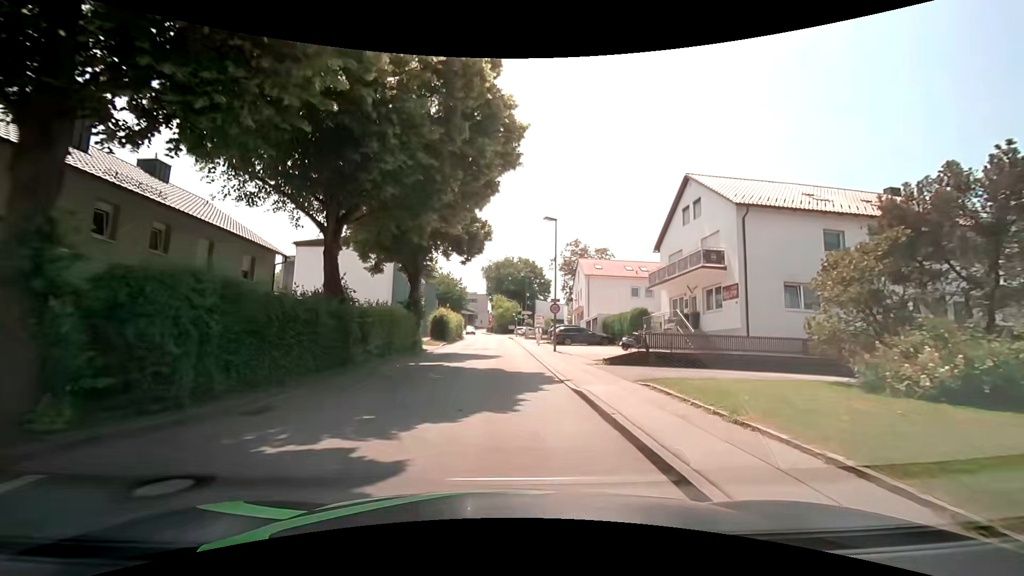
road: unclassified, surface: asphalt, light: Day
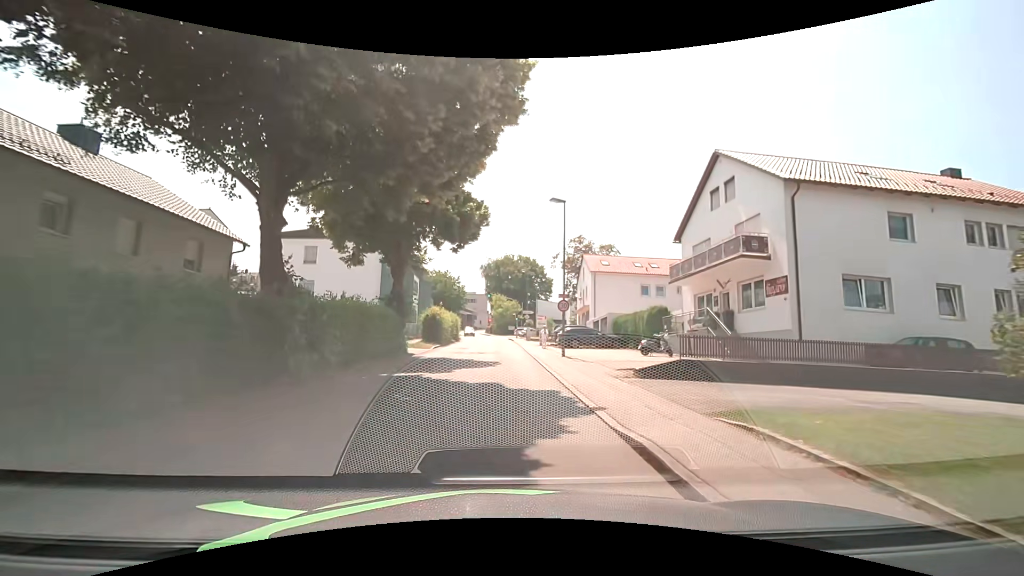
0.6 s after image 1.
(0.0, +4.4) m; 0°
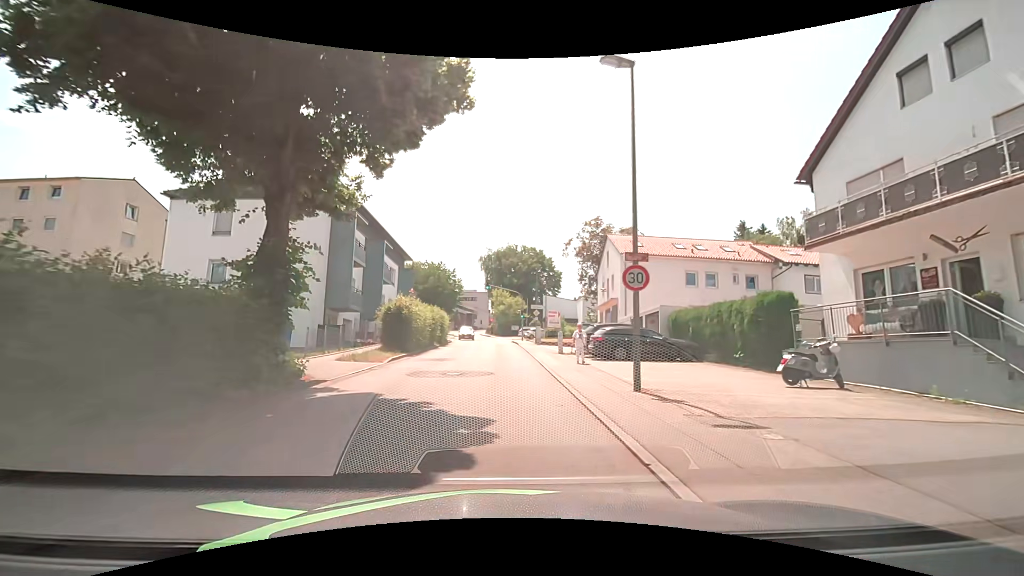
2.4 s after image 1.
(0.0, +13.2) m; +1°
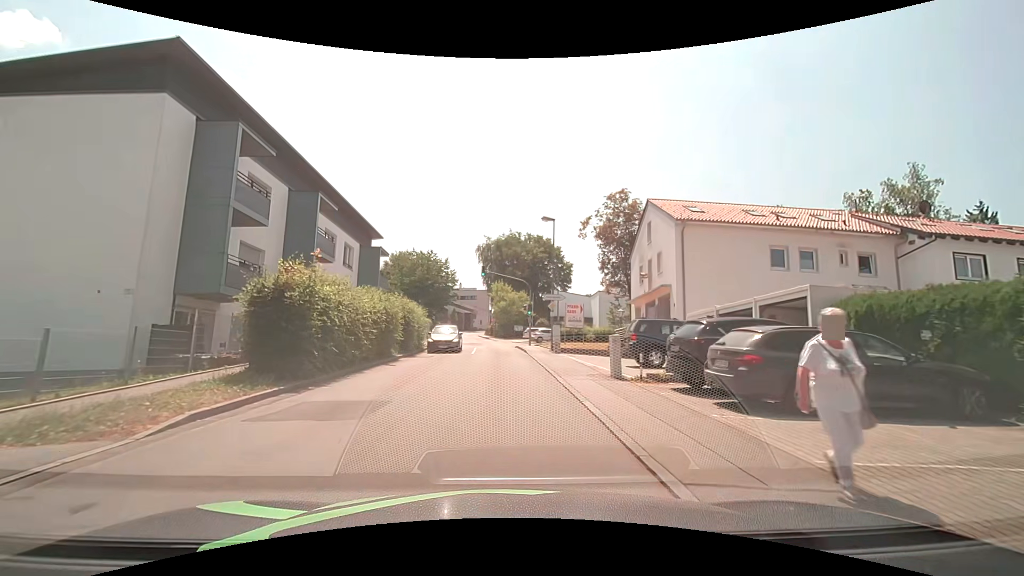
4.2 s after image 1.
(-0.3, +13.4) m; -2°
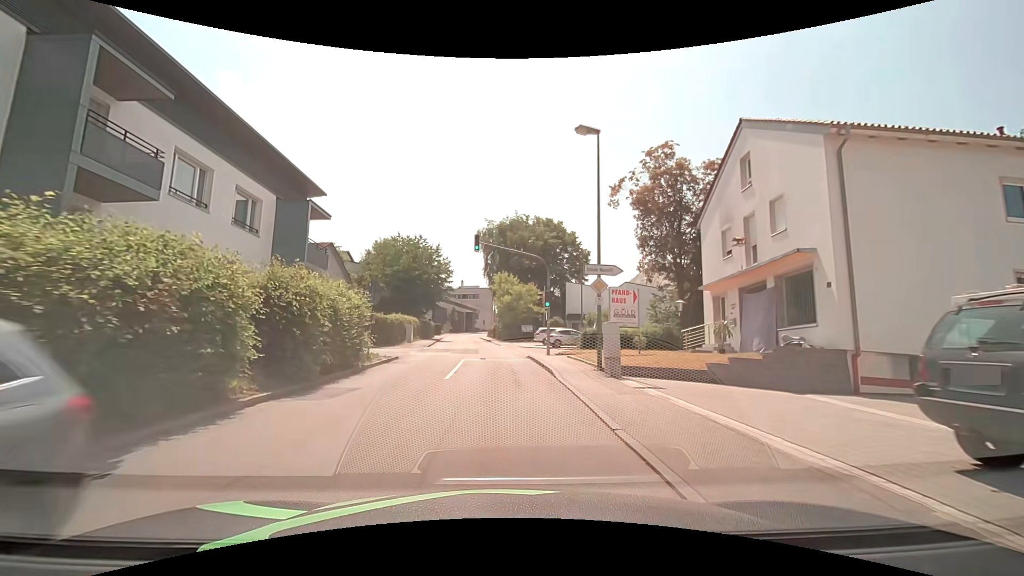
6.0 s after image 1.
(+0.1, +13.4) m; 0°
(0, +10) (0, +20) (-1, +30) (-2, +40) (-2, +50) (-3, +60) (-4, +70) (-5, +80) (-6, +90) (-7, +100) m
